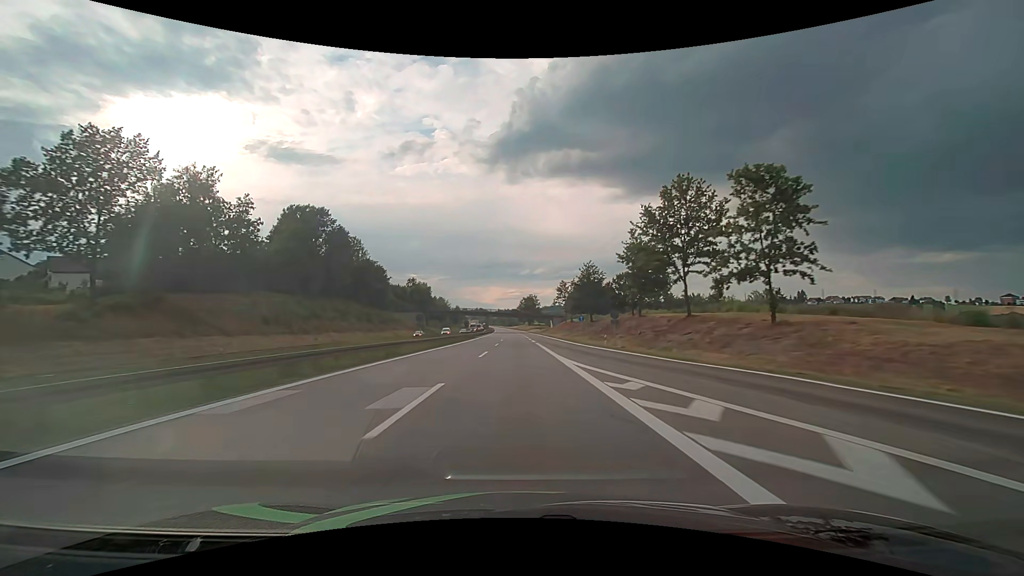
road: motorway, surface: asphalt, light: Day
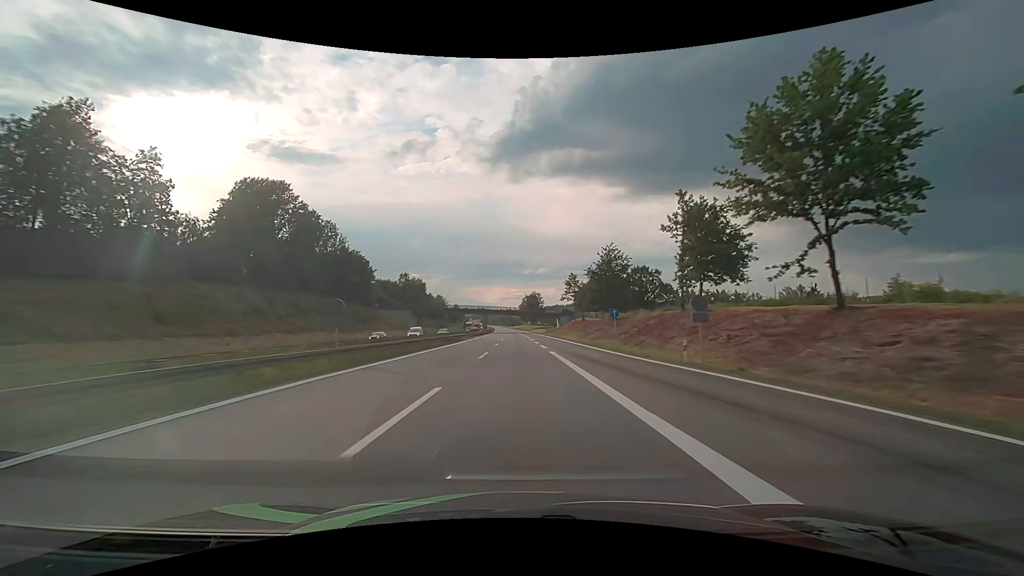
(0.0, +19.0) m; 0°
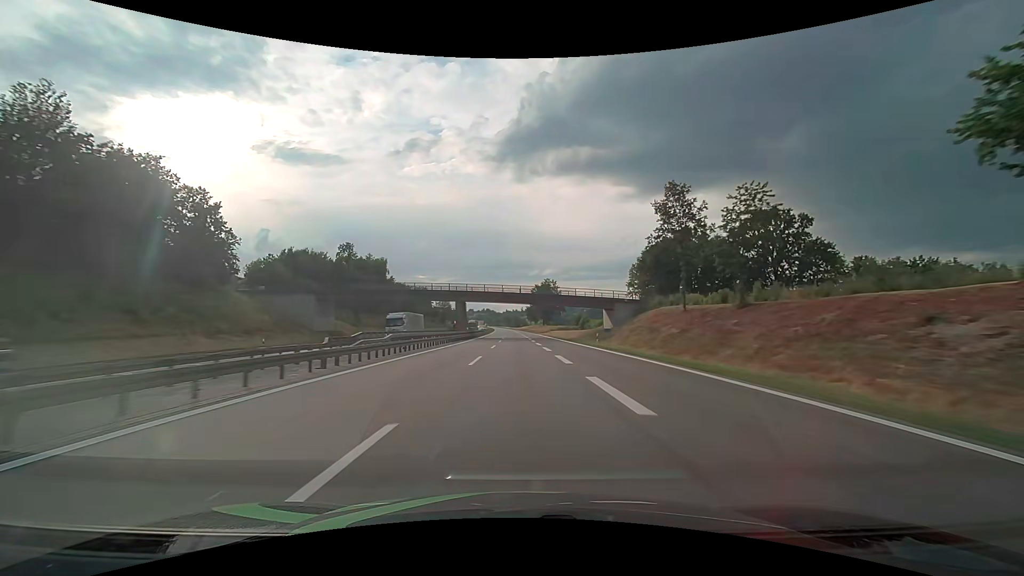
(-0.4, +76.1) m; -1°
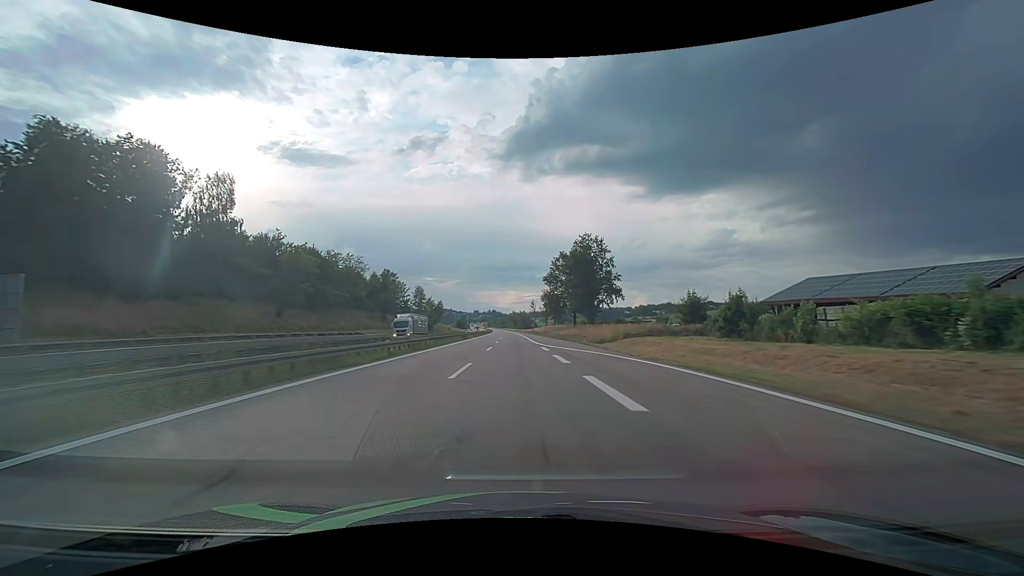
(-0.4, +95.0) m; 0°
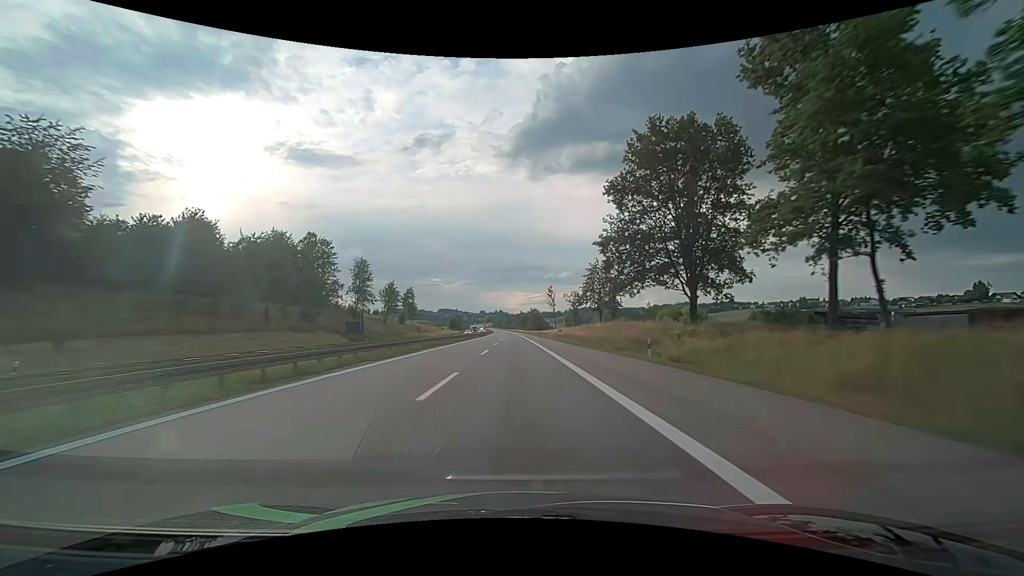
(-1.0, +76.0) m; -1°
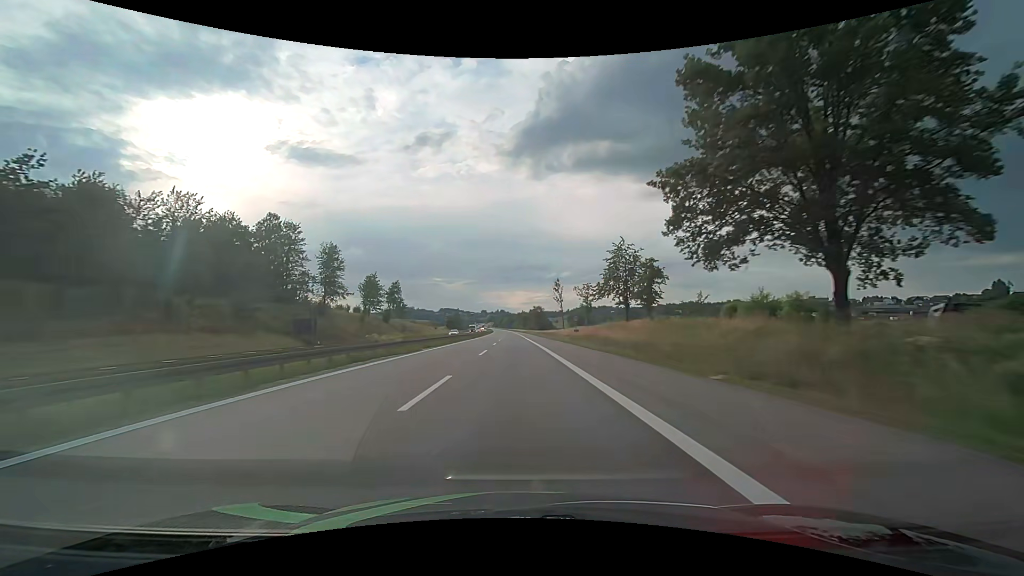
(0.0, +19.0) m; 0°
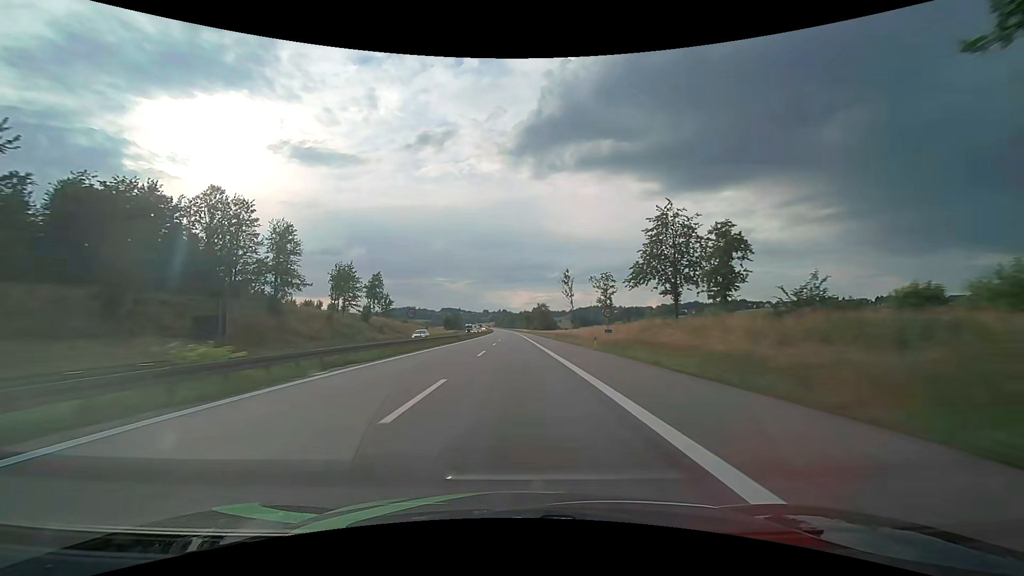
(0.0, +19.0) m; 0°
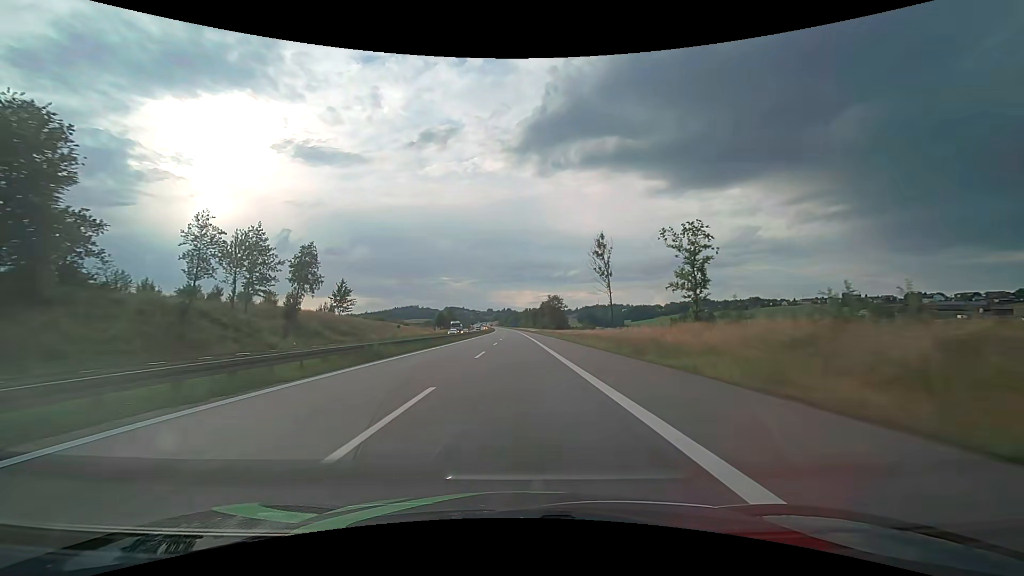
(-0.2, +38.0) m; -1°
(0, +10) (0, +20) (0, +30) (0, +40) (0, +50) (0, +60) (-1, +70) (-1, +80) (-1, +90) (-1, +100) m
